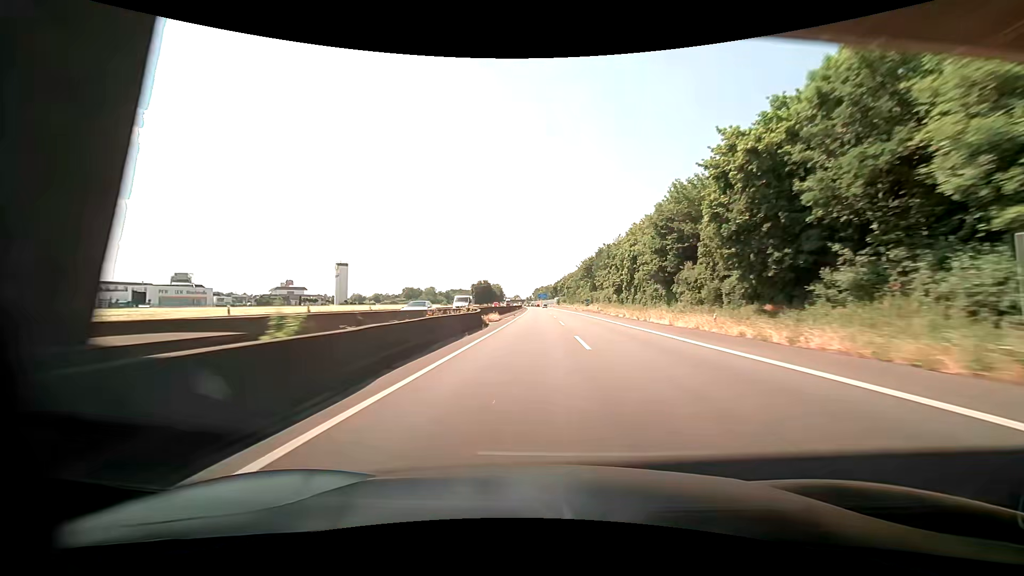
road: motorway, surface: asphalt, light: Day
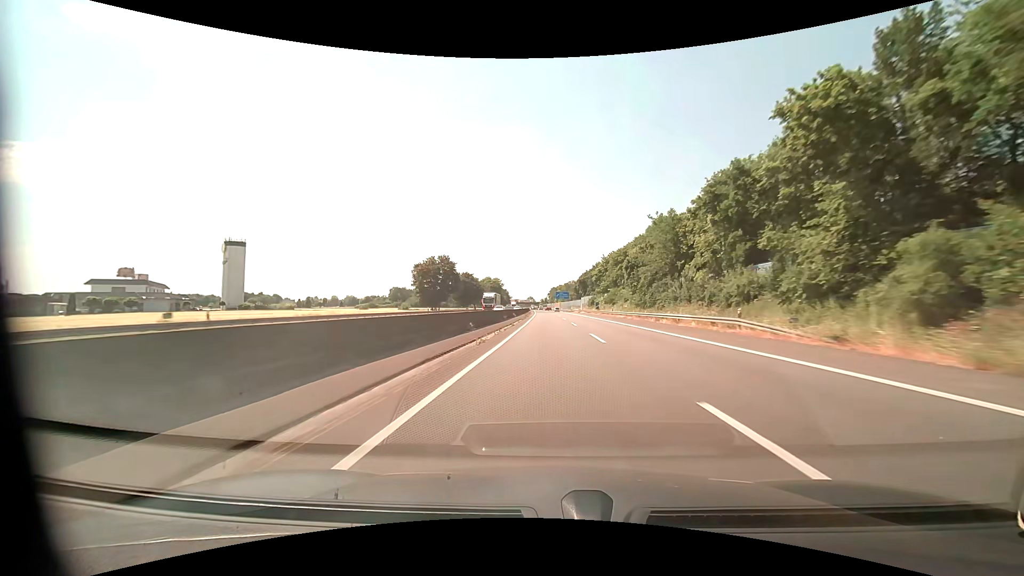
(-1.7, +103.9) m; -2°
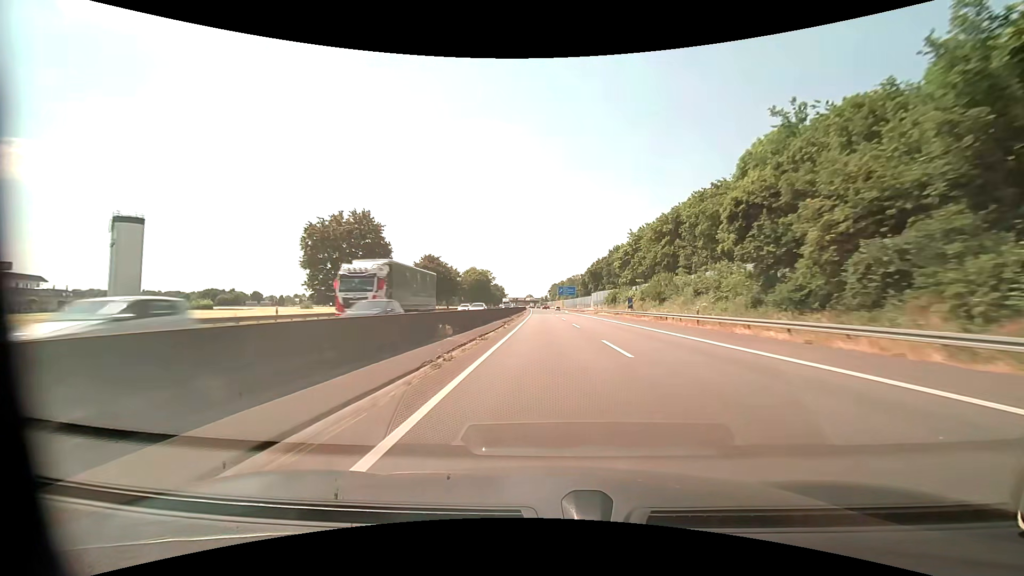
(0.0, +41.5) m; 0°
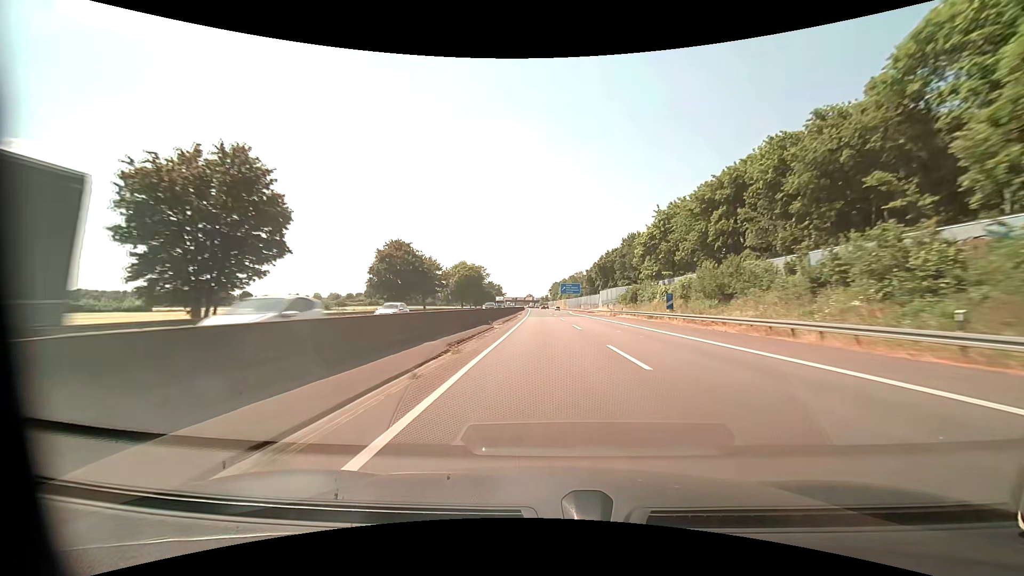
(0.0, +20.7) m; 0°
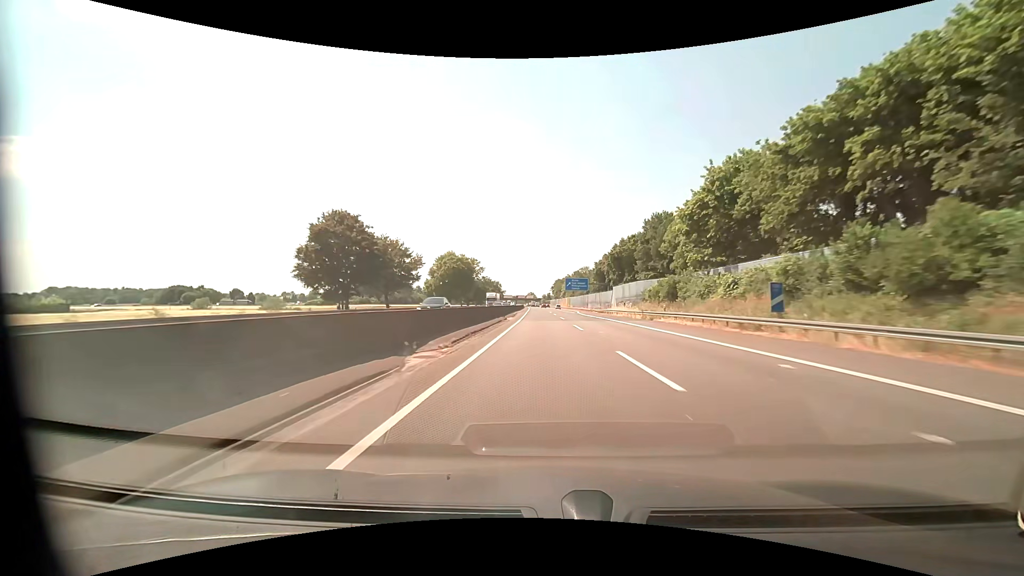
(0.0, +20.7) m; 0°
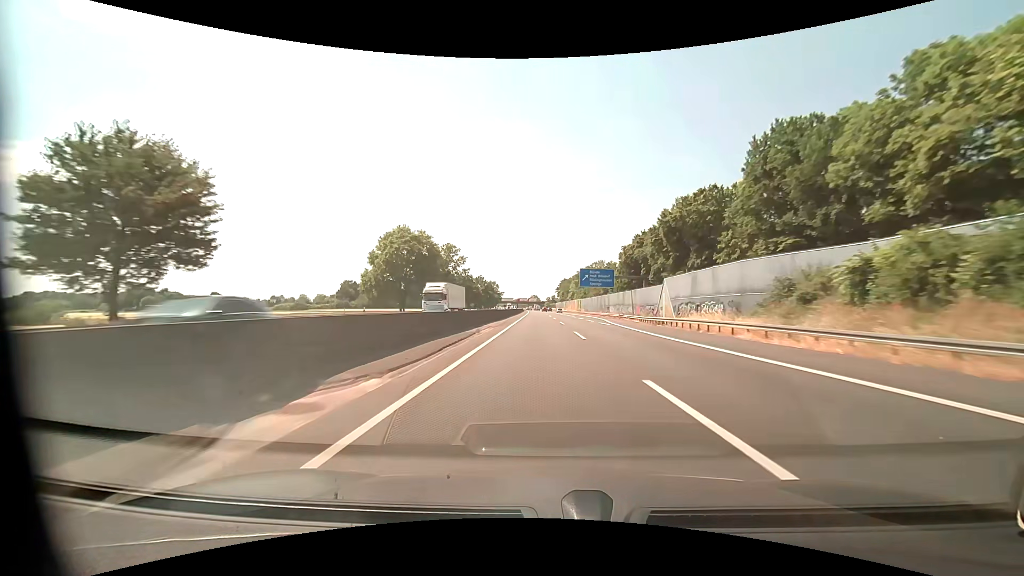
(-0.1, +41.4) m; 0°
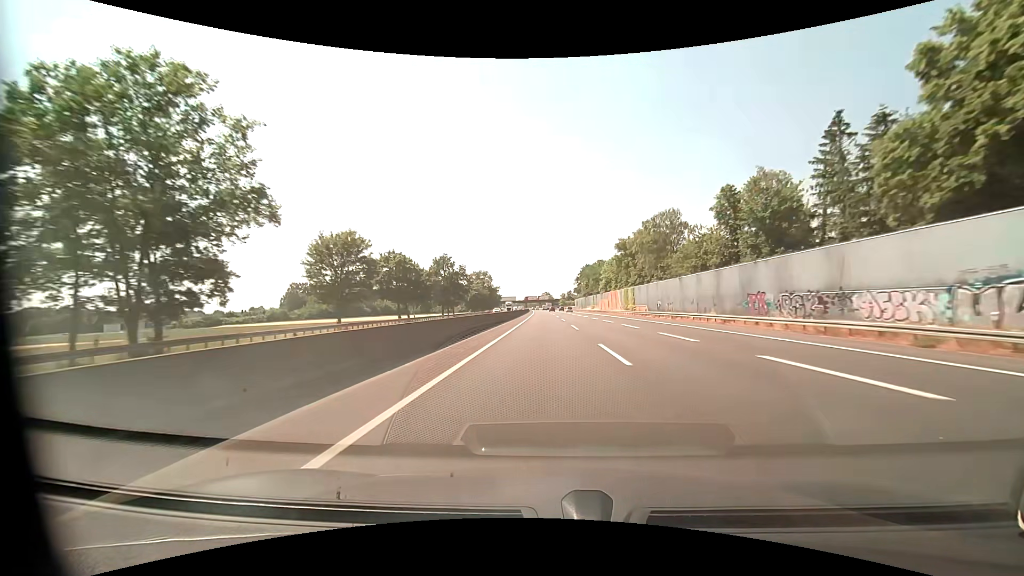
(-1.2, +82.6) m; -2°
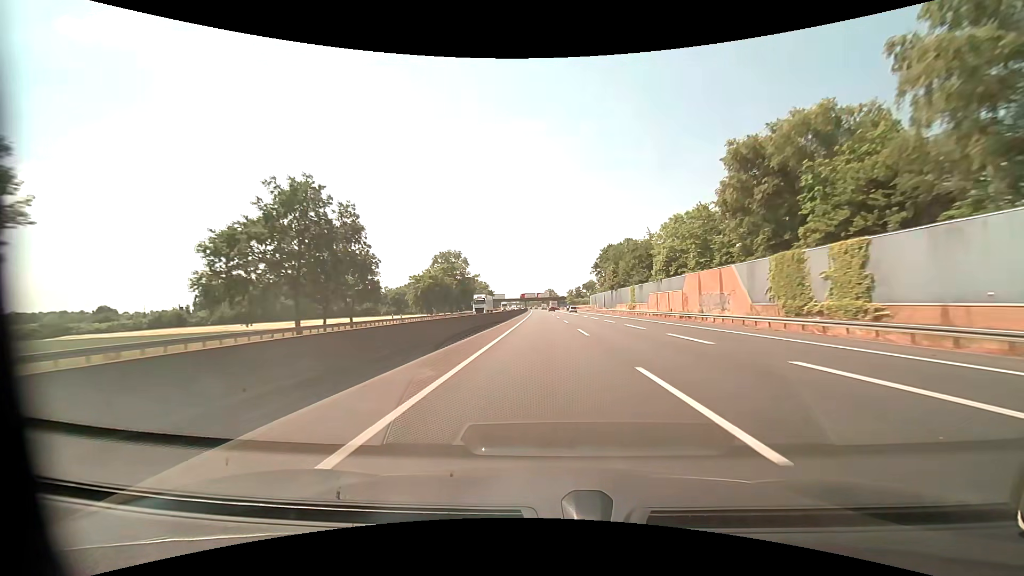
(-0.3, +61.8) m; 0°
(0, +10) (0, +20) (0, +30) (0, +40) (0, +50) (0, +60) (0, +70) (0, +80) (0, +90) (0, +100) m
